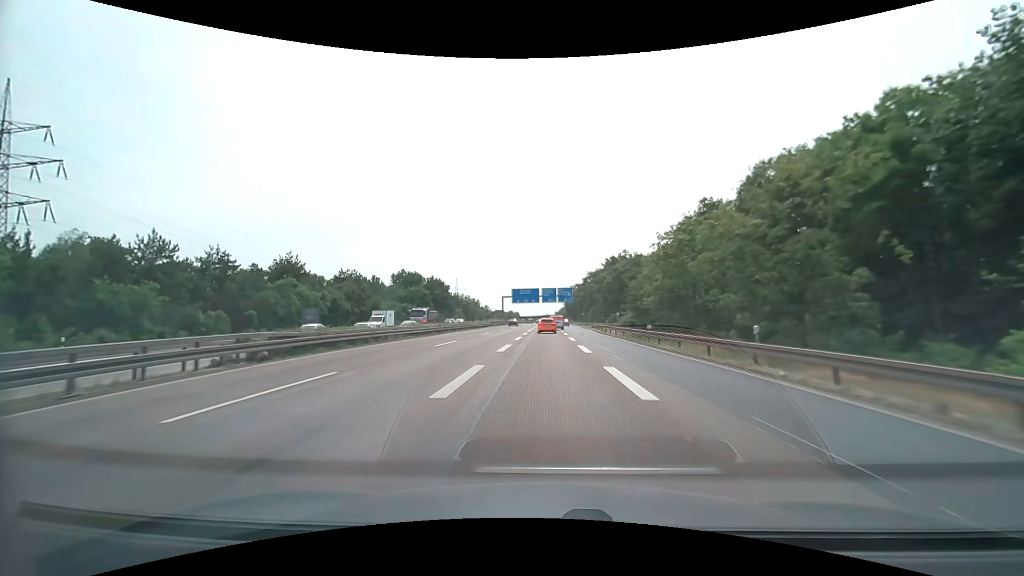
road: motorway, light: Day
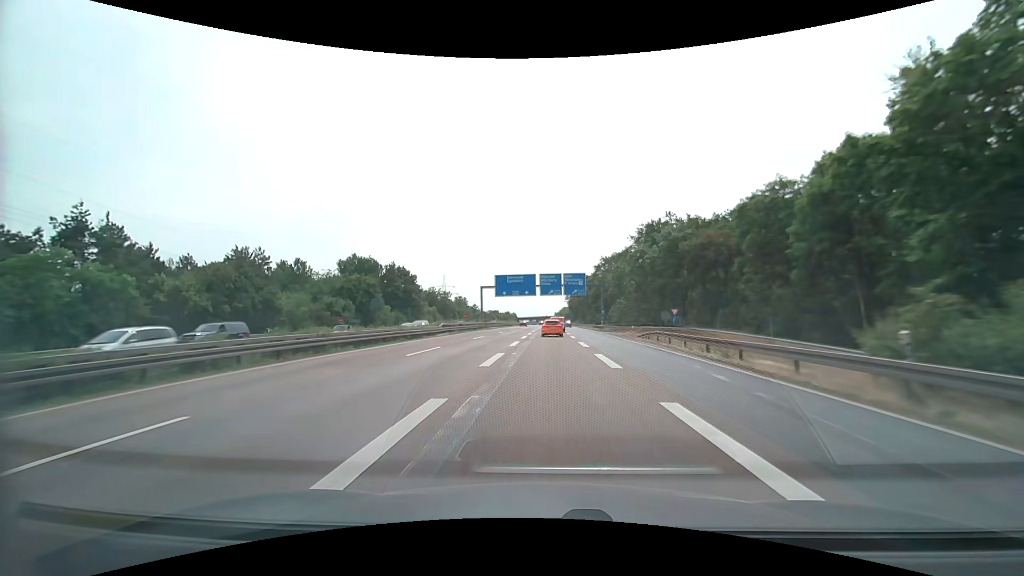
(+0.1, +41.8) m; 0°
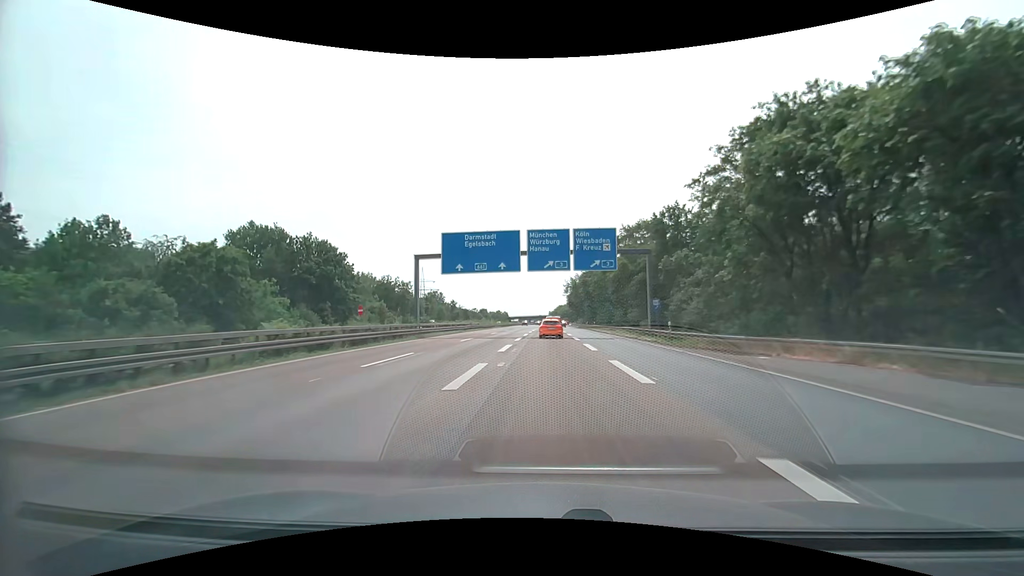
(+0.2, +40.8) m; +1°
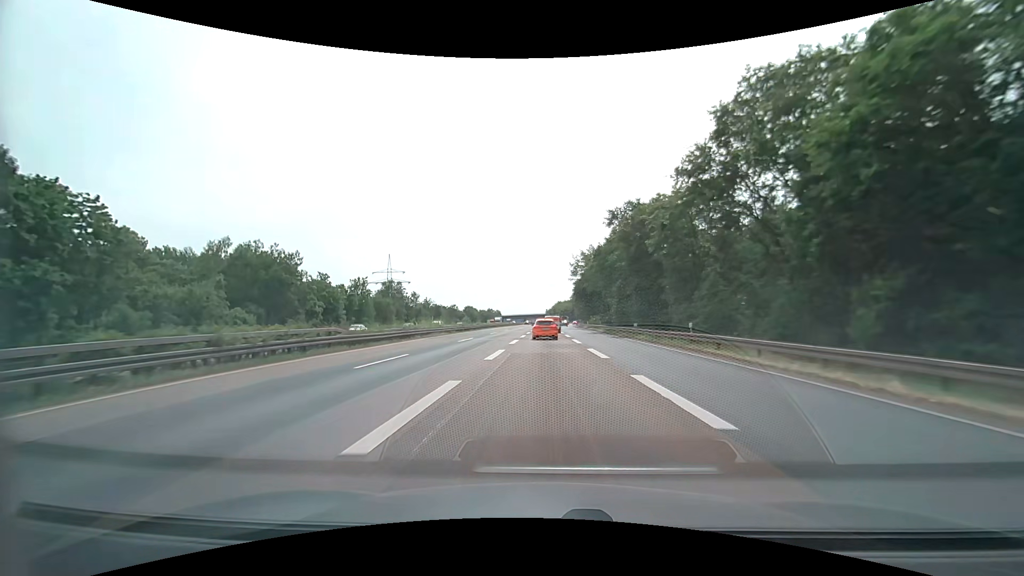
(+0.3, +52.9) m; +1°
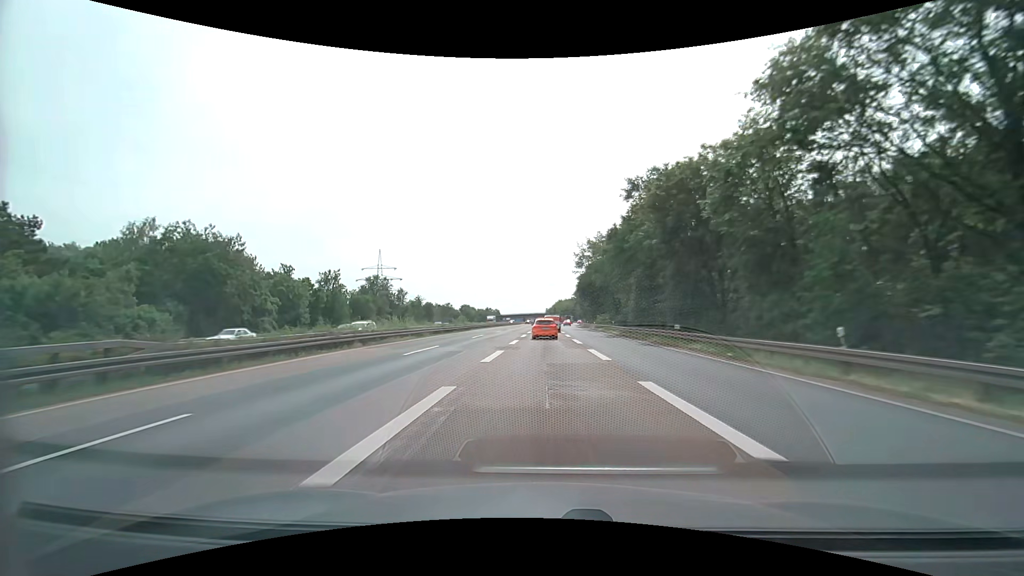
(-0.1, +13.0) m; 0°
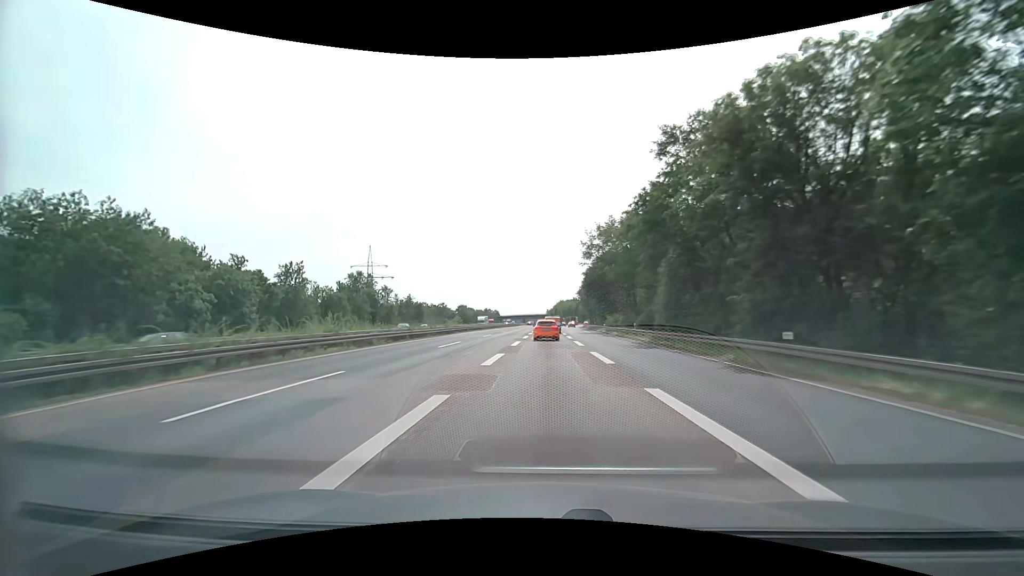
(0.0, +12.8) m; 0°
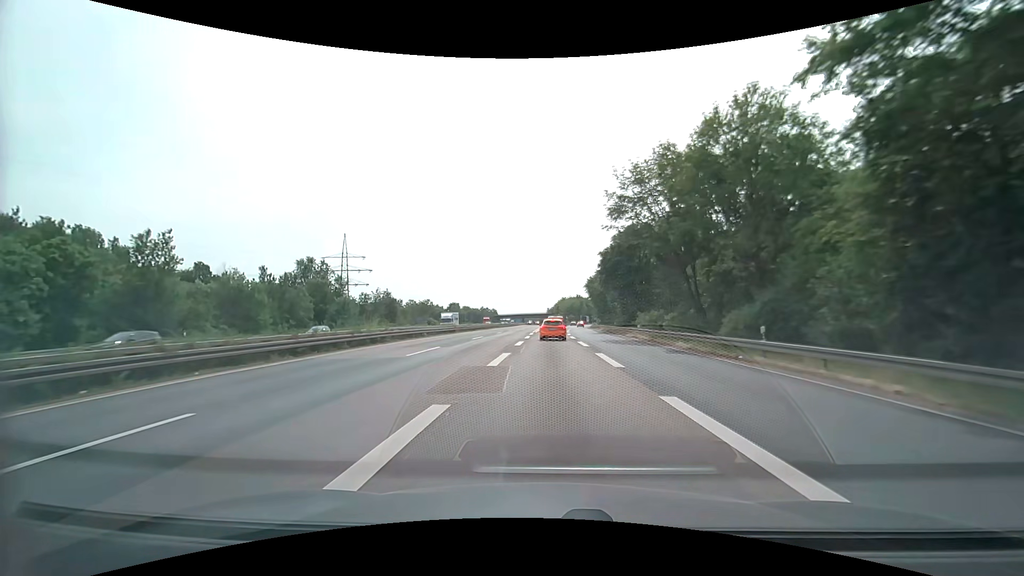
(0.0, +25.4) m; 0°
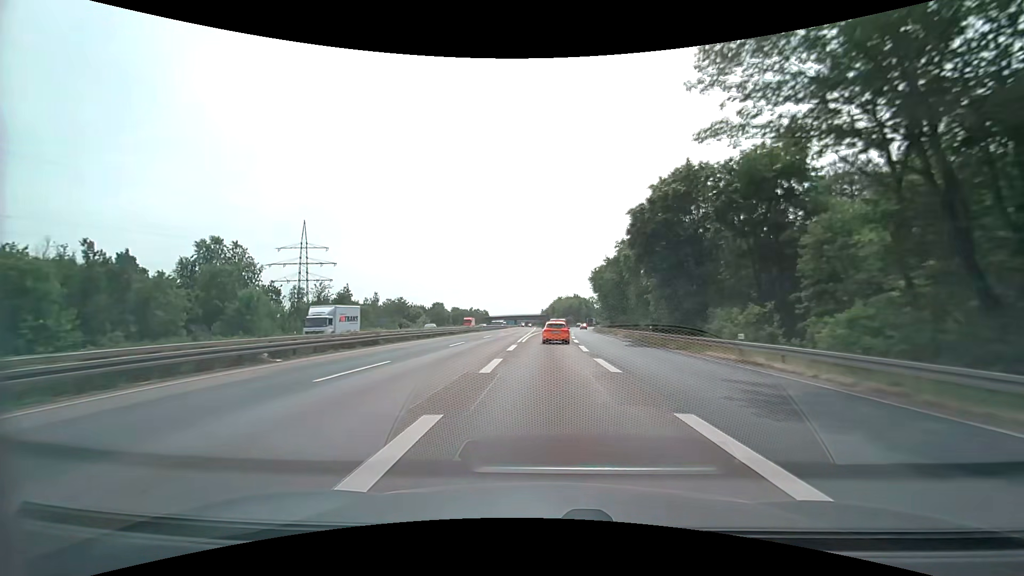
(+0.1, +25.0) m; 0°
(0, +10) (0, +20) (0, +30) (+1, +40) (+1, +50) (+1, +60) (+2, +70) (+2, +80) (+3, +90) (+3, +100) m
